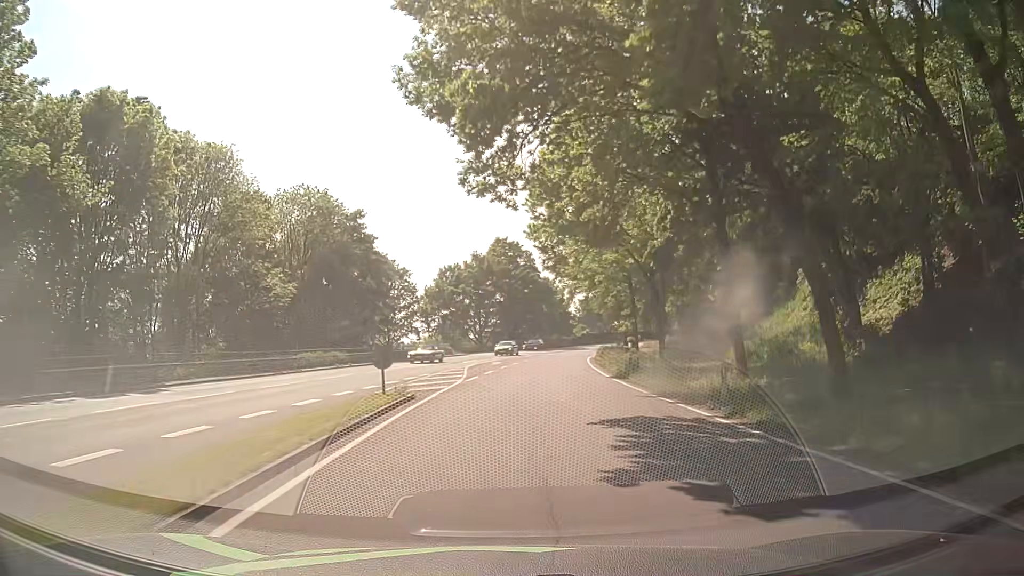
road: primary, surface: asphalt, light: Day
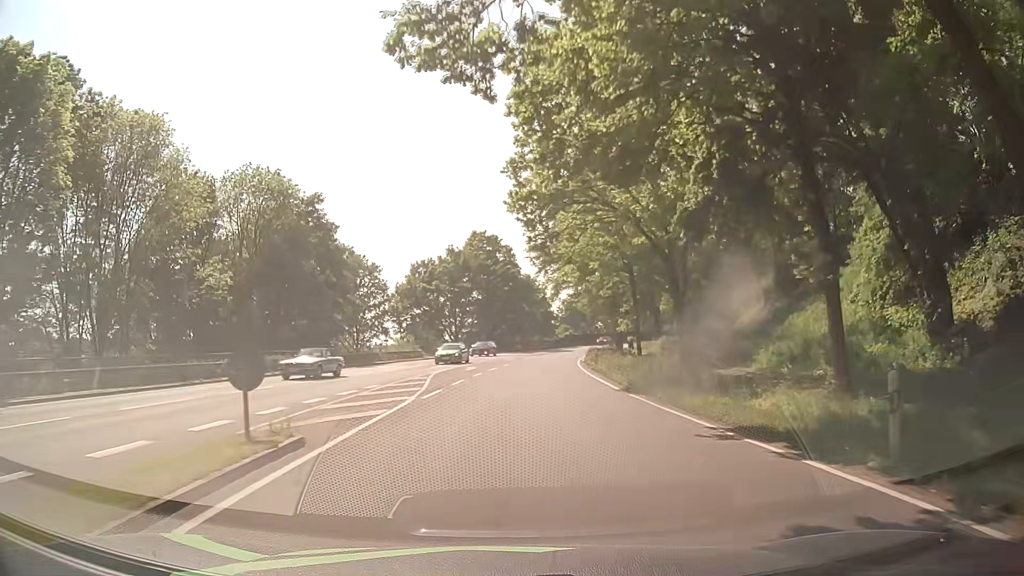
(+0.2, +7.9) m; +1°
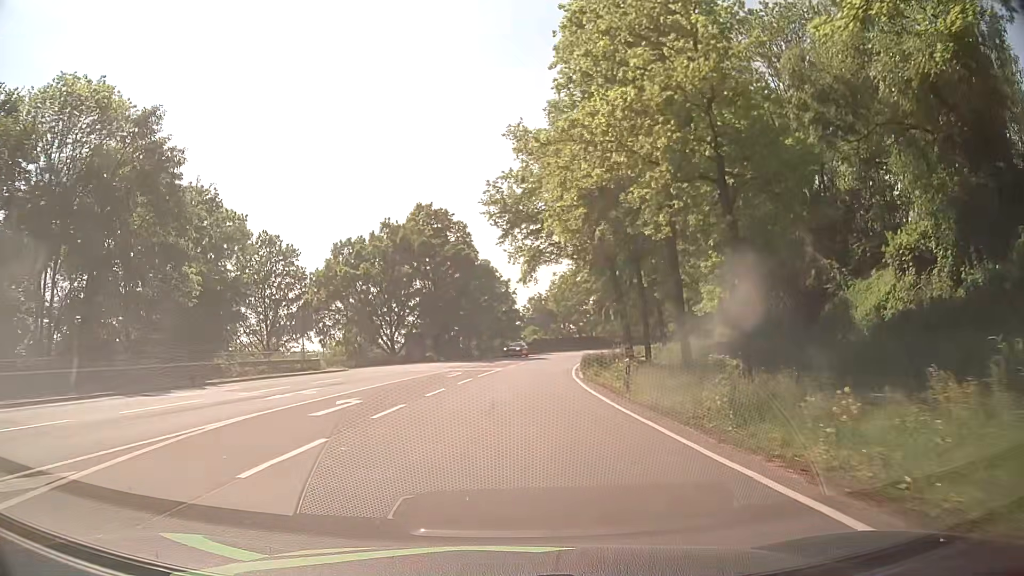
(+1.2, +23.3) m; +5°
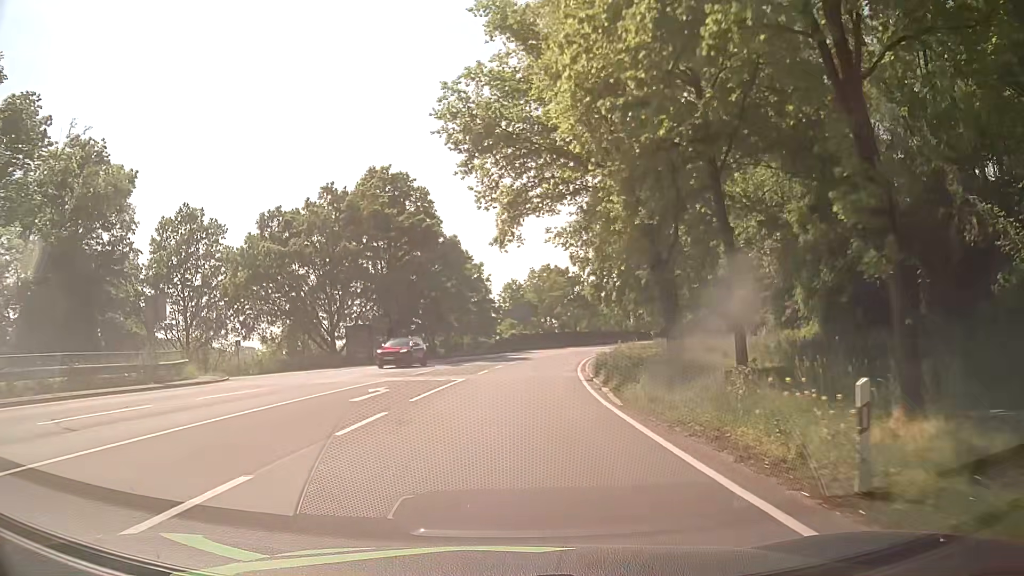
(0.0, +15.4) m; +1°
